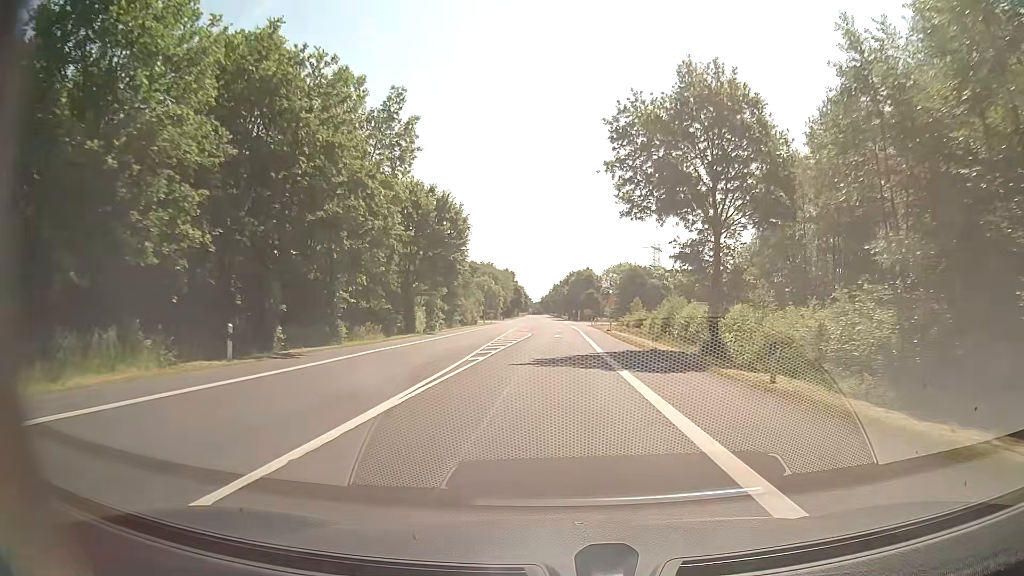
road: secondary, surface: asphalt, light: Day
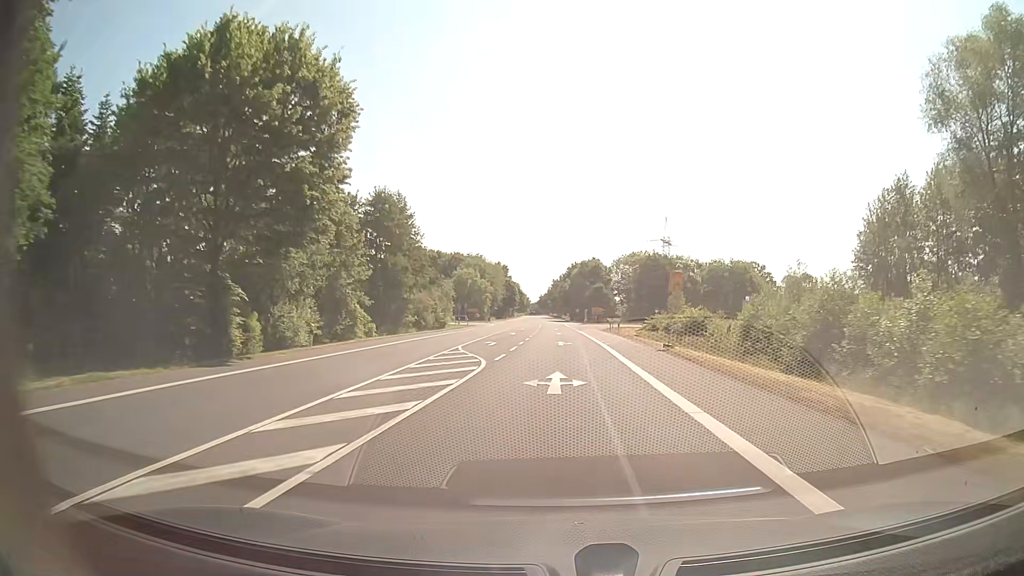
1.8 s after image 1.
(-0.2, +34.3) m; 0°
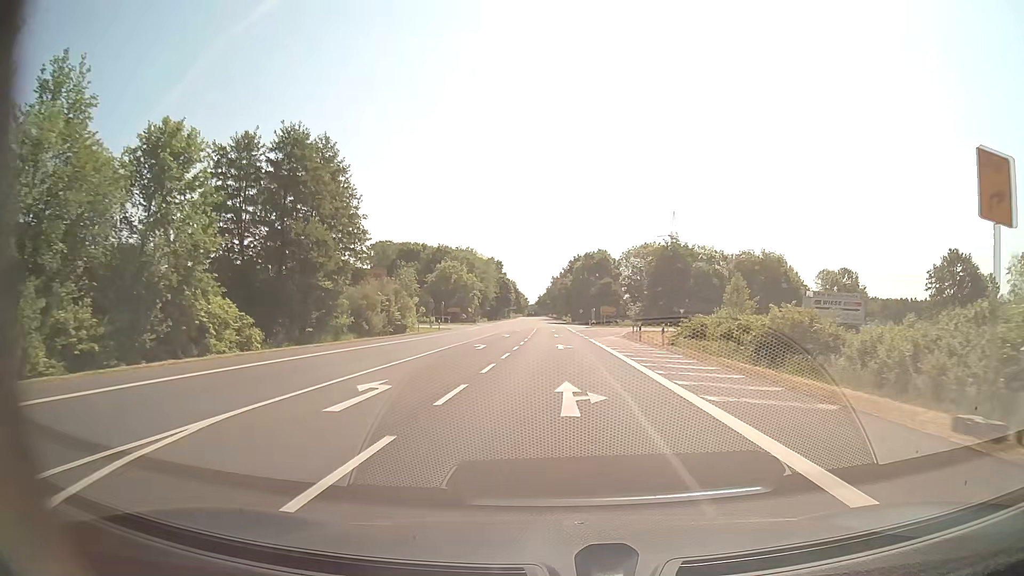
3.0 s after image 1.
(0.0, +22.9) m; 0°
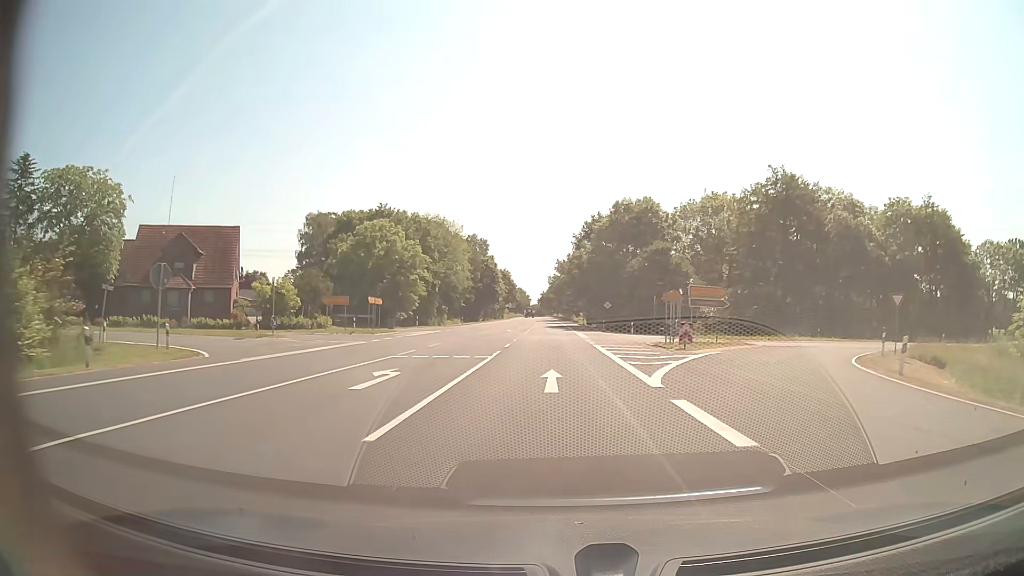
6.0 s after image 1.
(0.0, +57.2) m; 0°
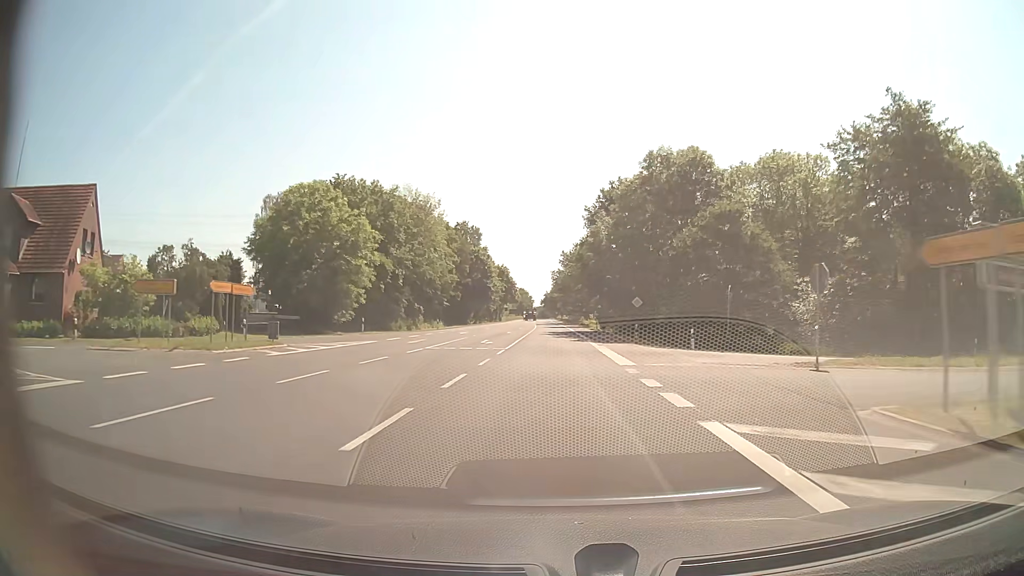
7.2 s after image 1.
(-0.1, +22.9) m; 0°
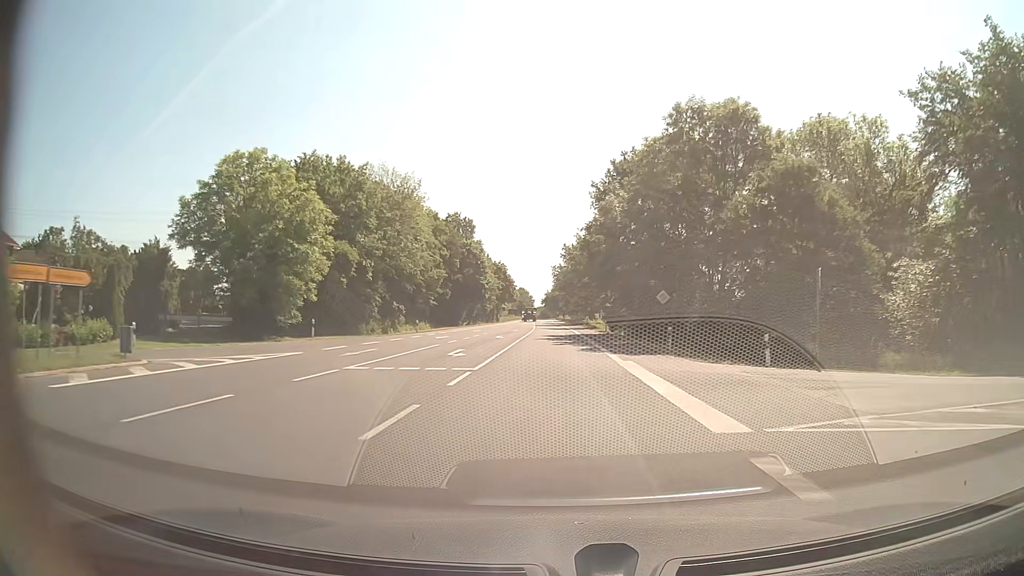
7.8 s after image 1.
(0.0, +11.4) m; 0°
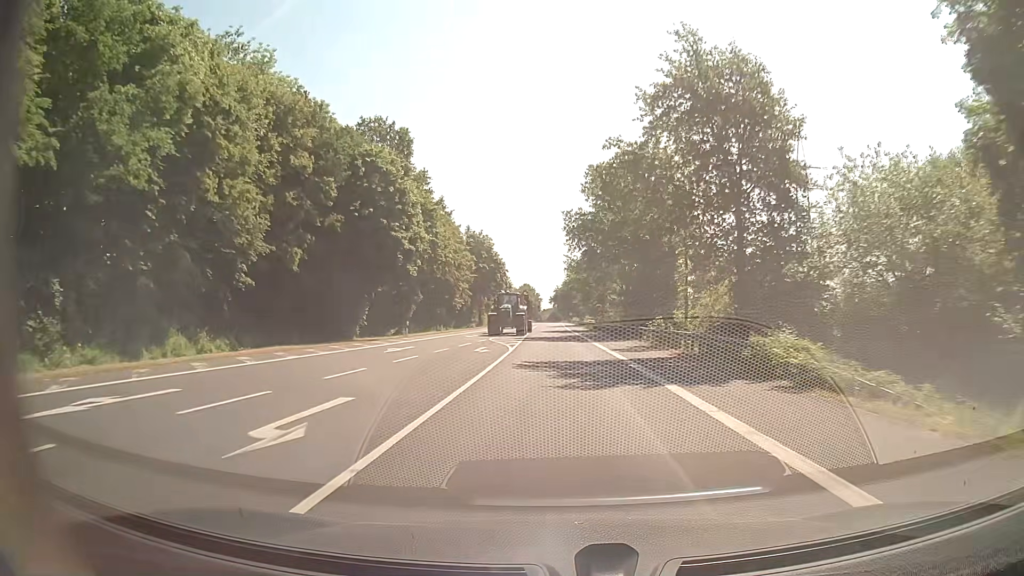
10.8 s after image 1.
(-0.5, +57.2) m; -1°
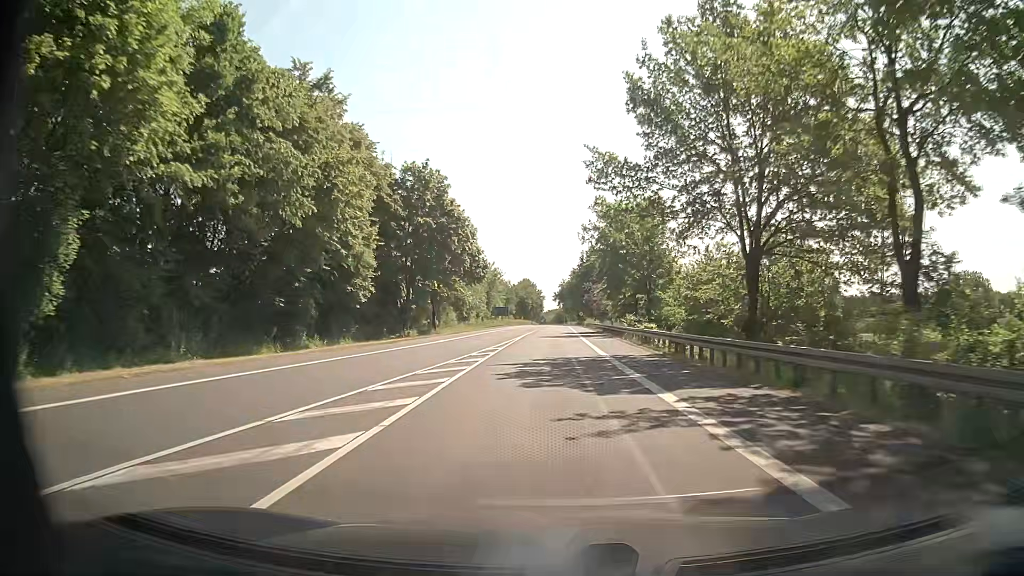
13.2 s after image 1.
(-0.2, +45.7) m; 0°
(0, +10) (0, +20) (0, +30) (0, +40) (0, +50) (0, +60) (0, +70) (0, +80) (0, +90) (0, +100) m
